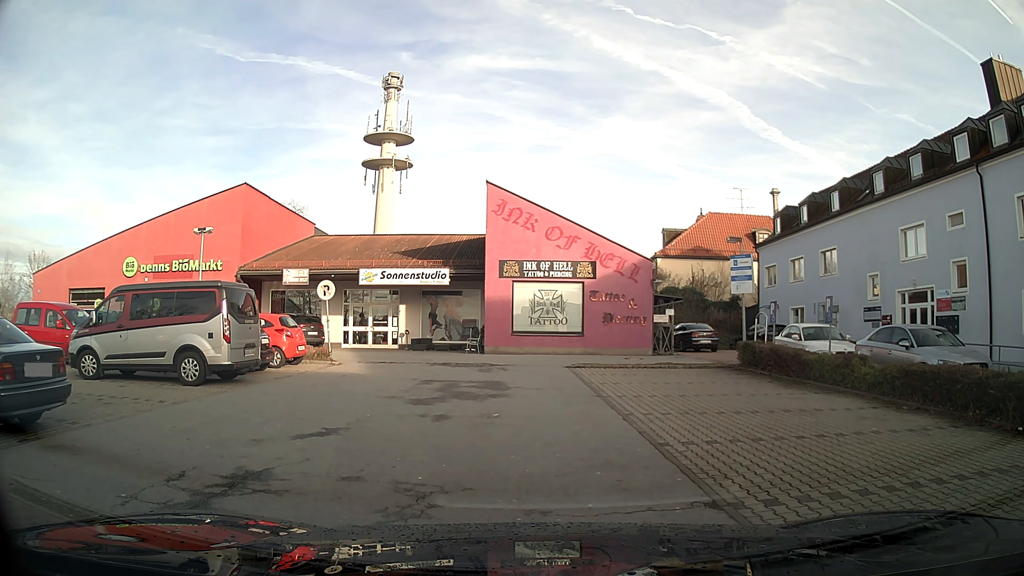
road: service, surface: asphalt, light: Day
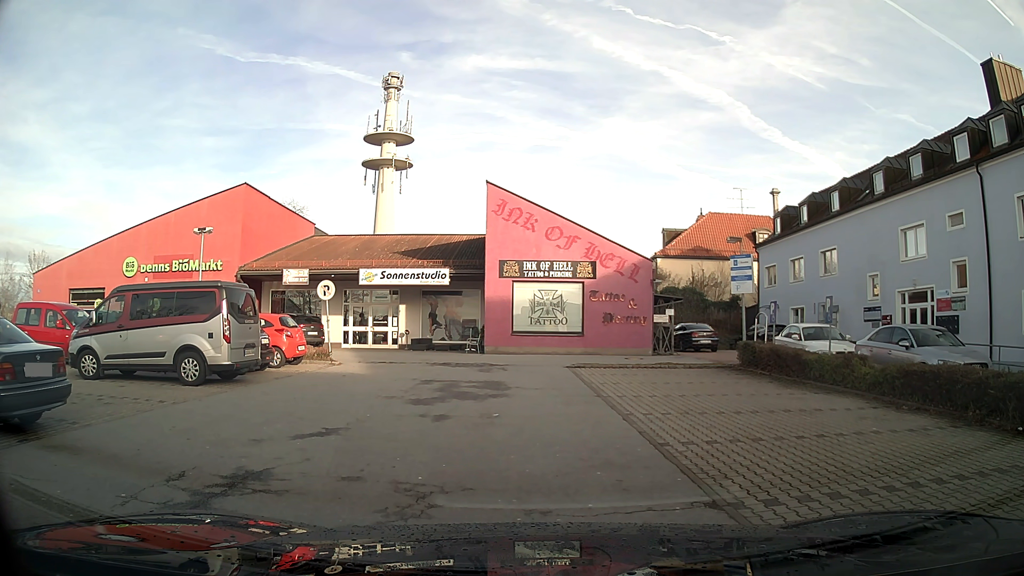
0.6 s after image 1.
(0.0, 0.0) m; 0°
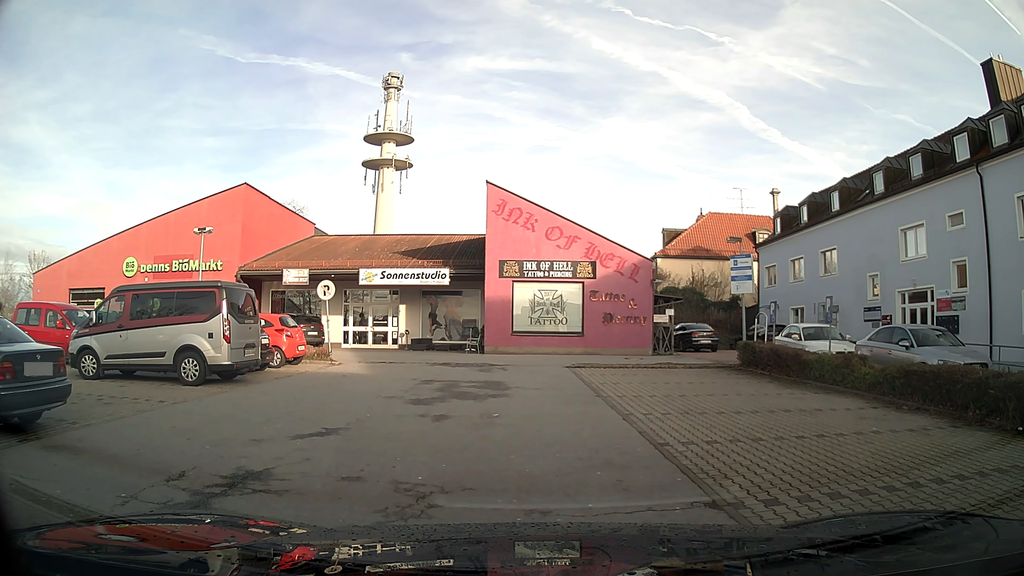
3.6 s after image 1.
(0.0, 0.0) m; 0°
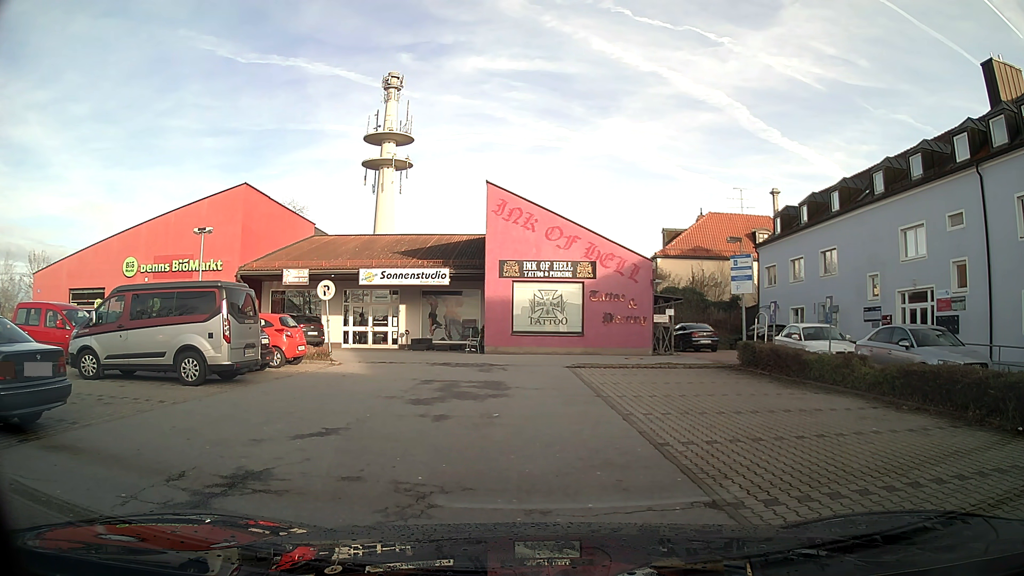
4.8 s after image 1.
(0.0, 0.0) m; 0°
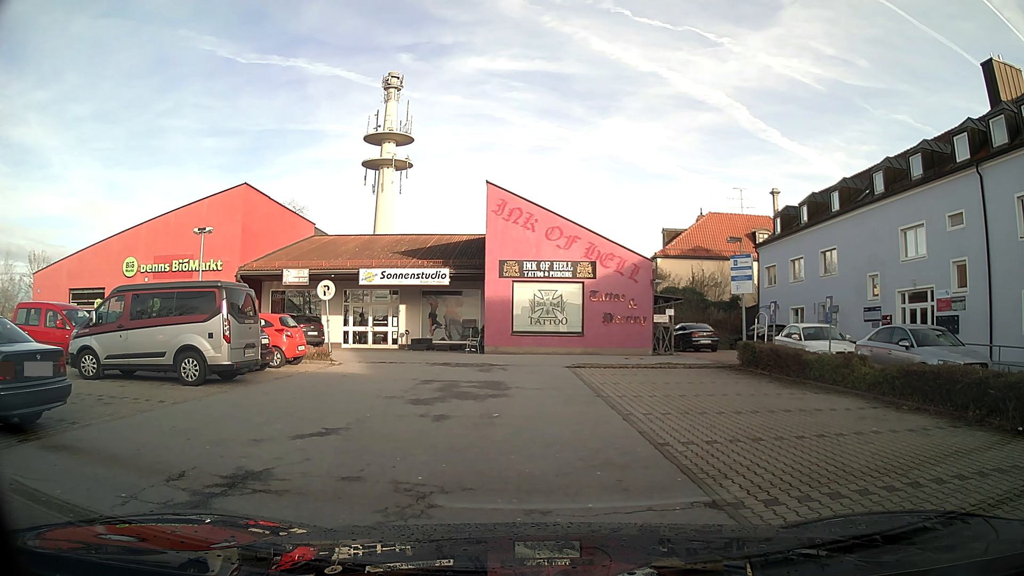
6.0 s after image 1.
(0.0, 0.0) m; 0°
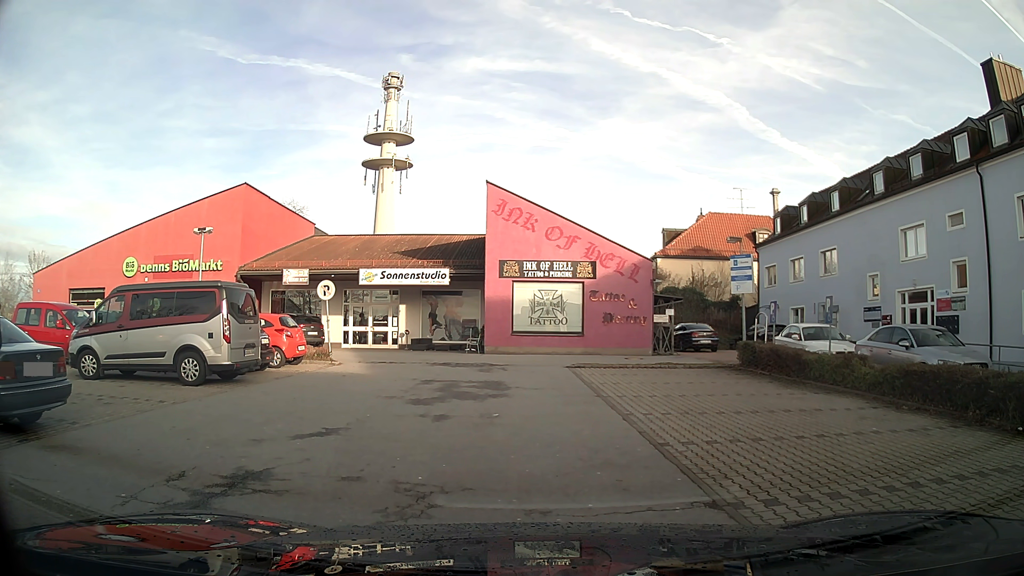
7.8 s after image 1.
(0.0, 0.0) m; 0°
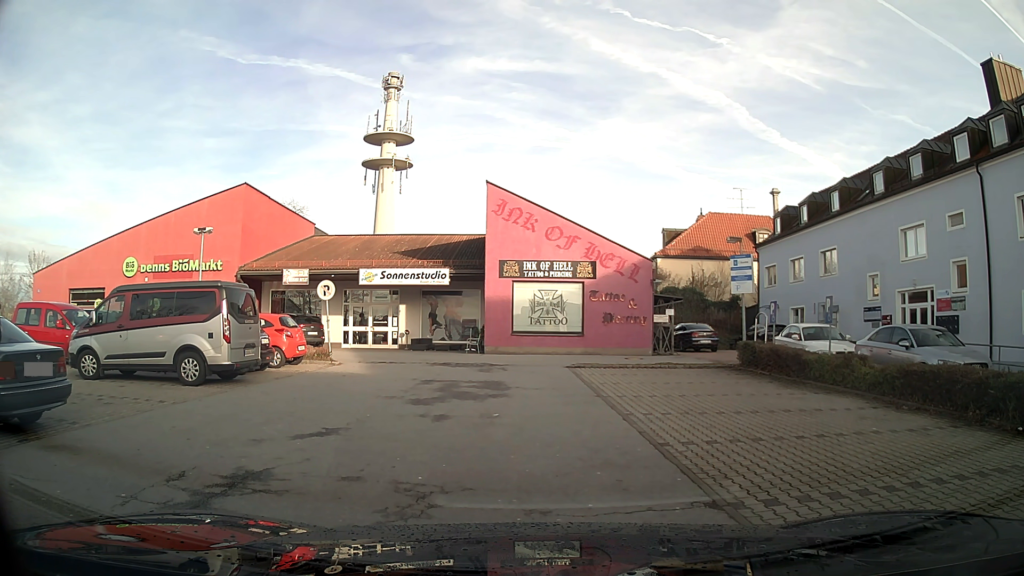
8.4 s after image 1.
(0.0, 0.0) m; 0°
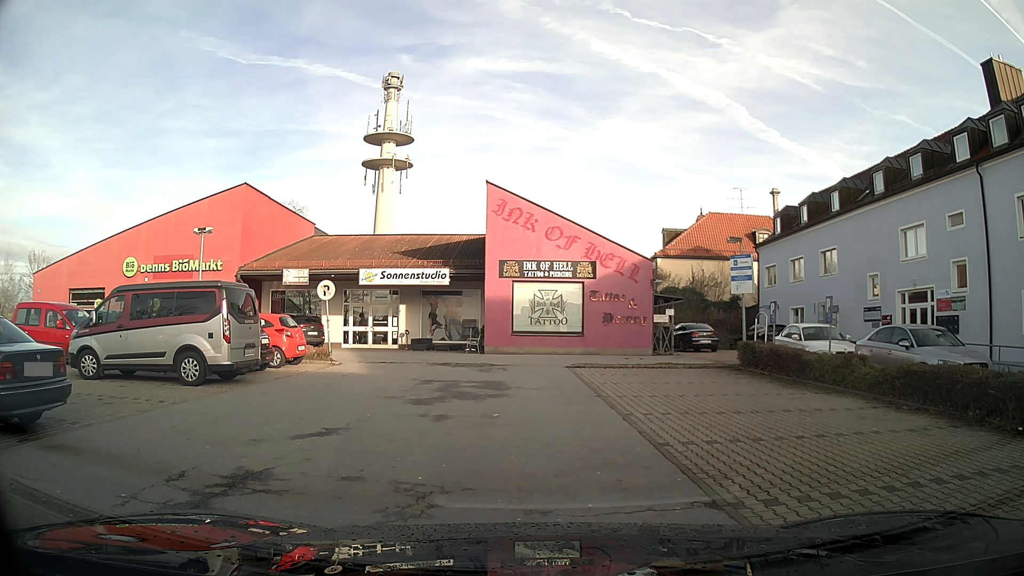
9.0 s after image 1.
(0.0, 0.0) m; 0°
(-2, +10) (-4, +20) (-11, +26) (-21, +27) (-31, +26) (-37, +19) (-36, +9) (-35, -1) (-31, -9) (-23, -15) m
